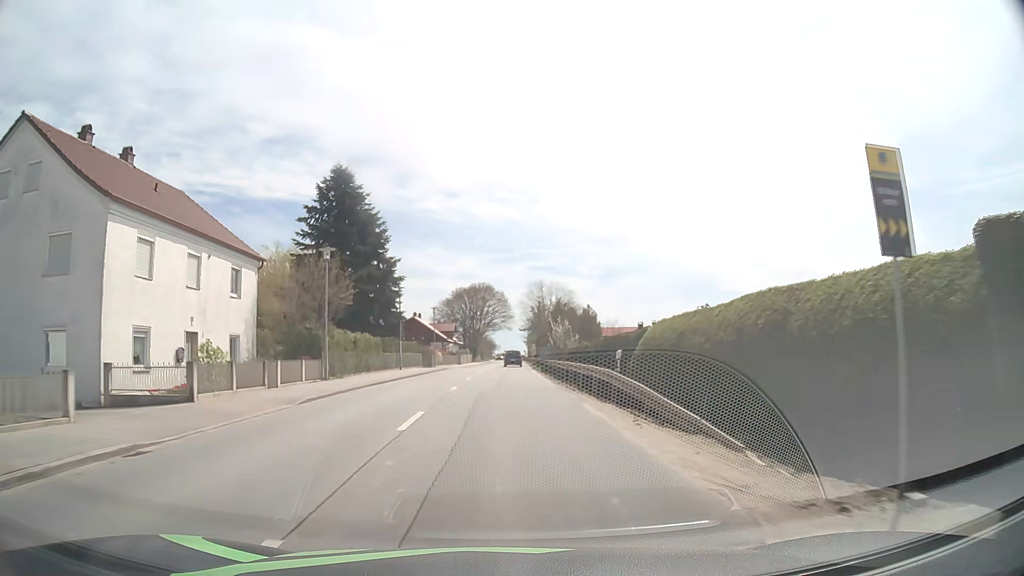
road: primary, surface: asphalt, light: Day
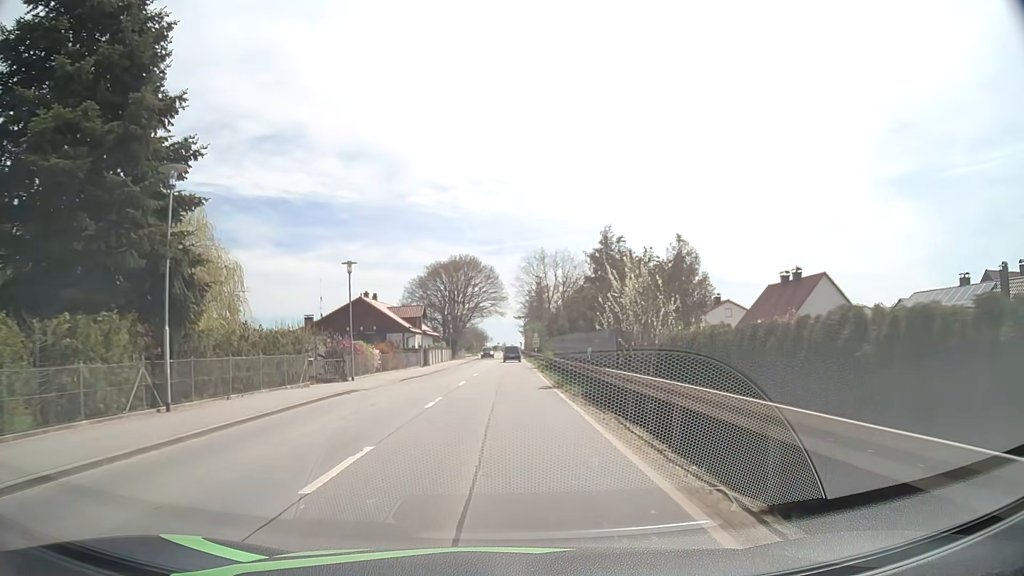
(+0.2, +31.6) m; +1°
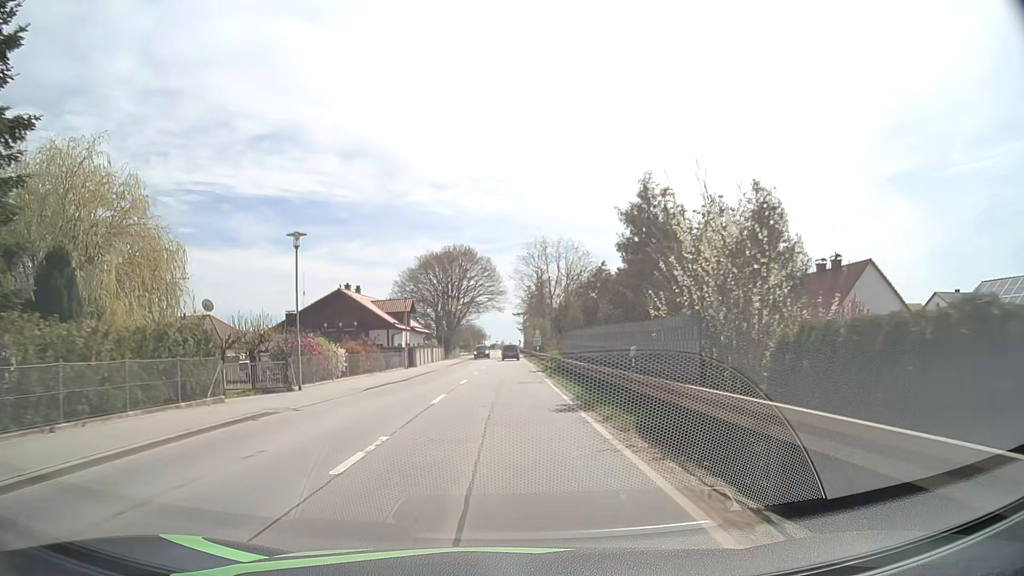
(0.0, +8.1) m; 0°
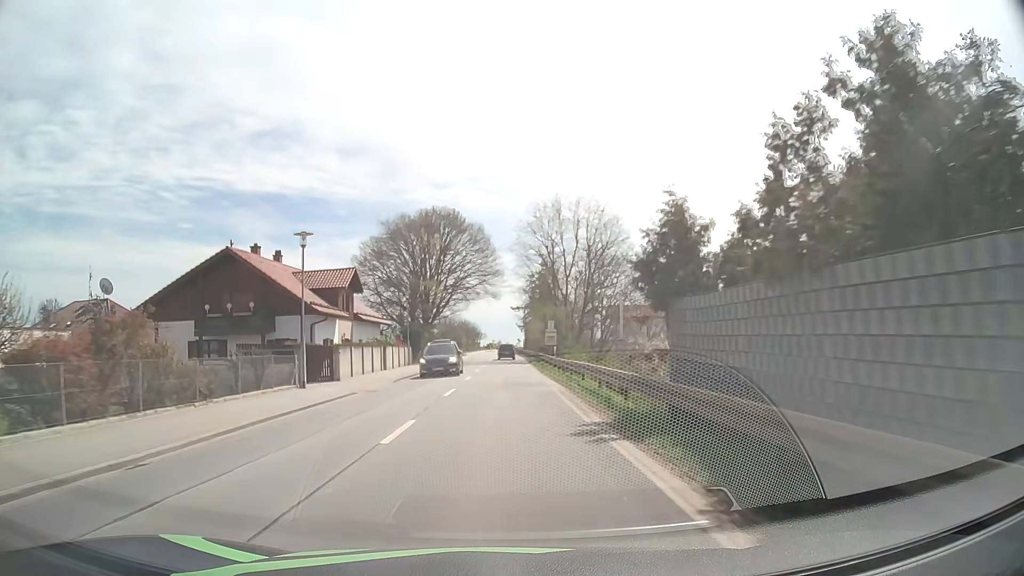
(-0.1, +24.7) m; 0°
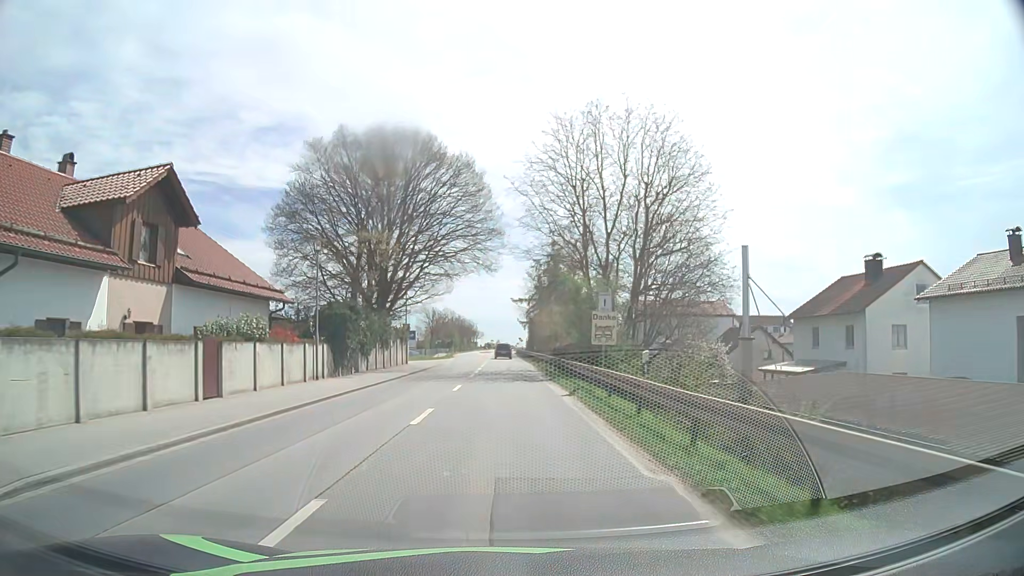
(-0.1, +24.7) m; 0°
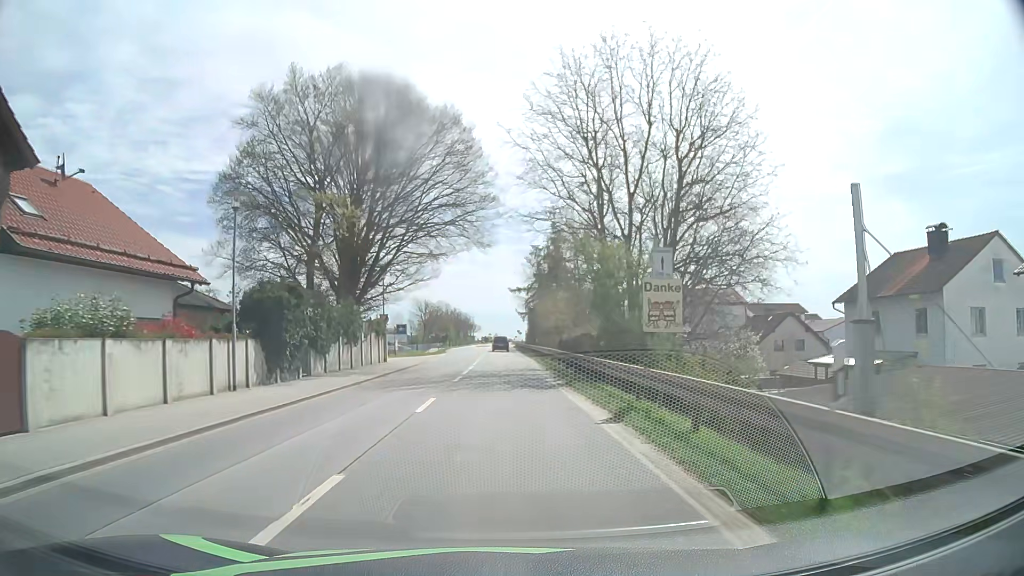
(0.0, +8.2) m; 0°
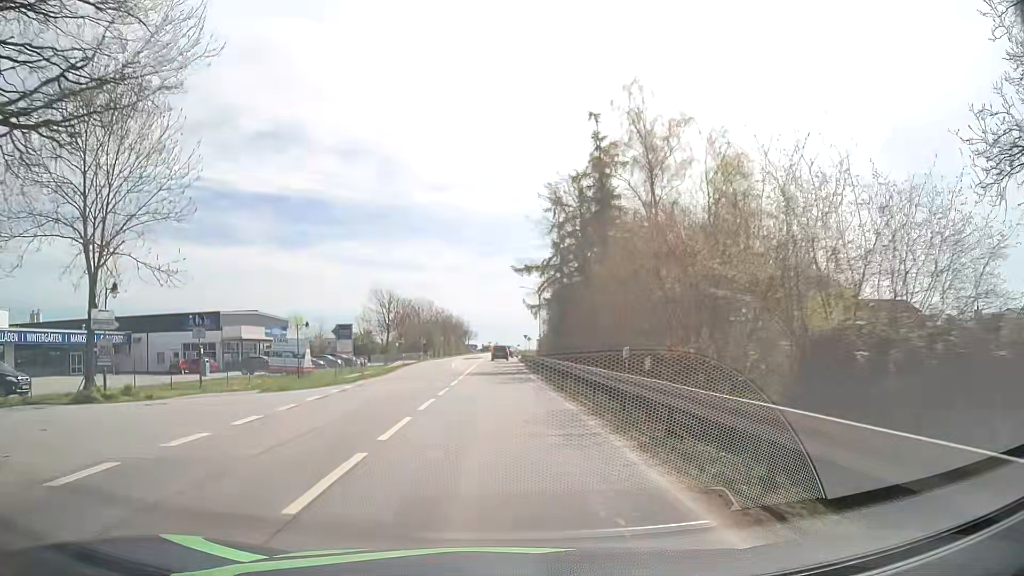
(-0.1, +39.0) m; 0°
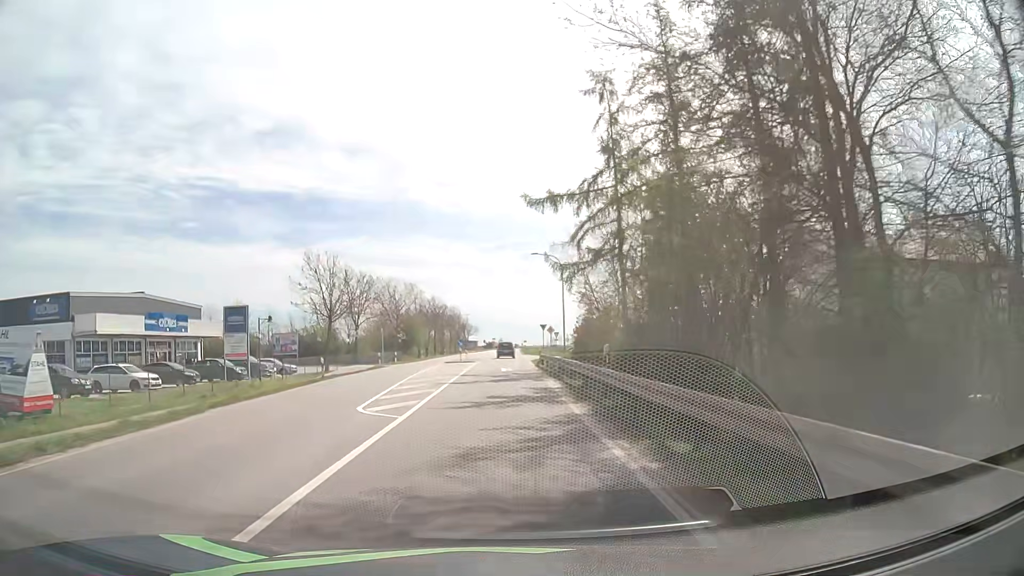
(-0.3, +30.1) m; -1°
(0, +10) (0, +20) (0, +30) (0, +40) (0, +50) (0, +60) (0, +70) (0, +80) (+1, +90) (+1, +100) m
